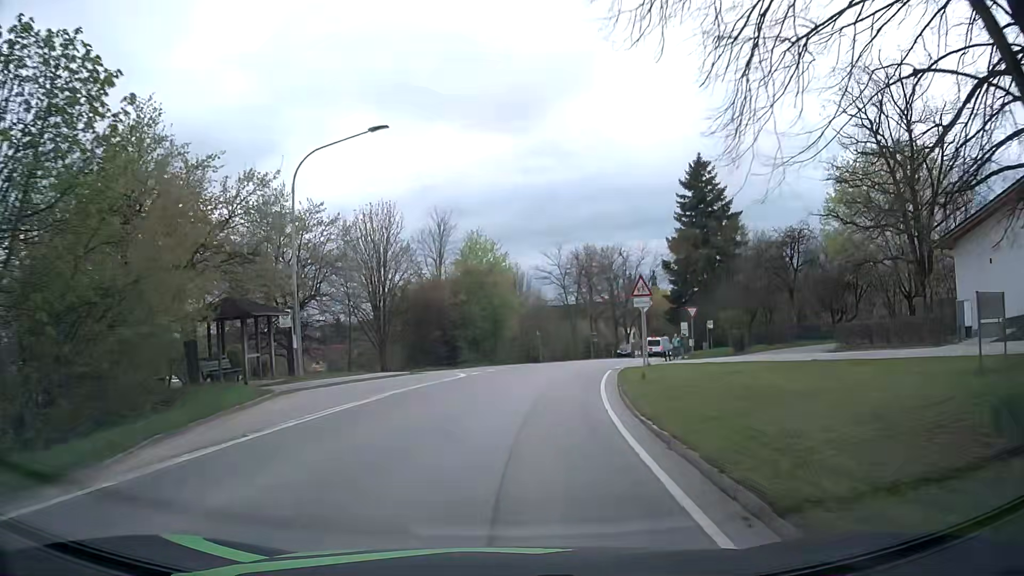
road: secondary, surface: asphalt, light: Day
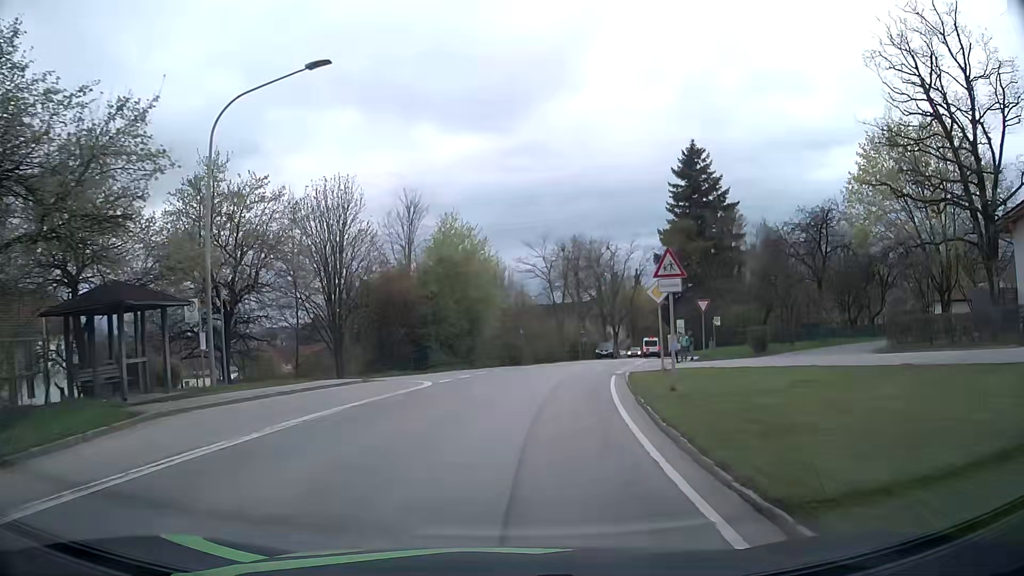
(+0.1, +6.3) m; +2°
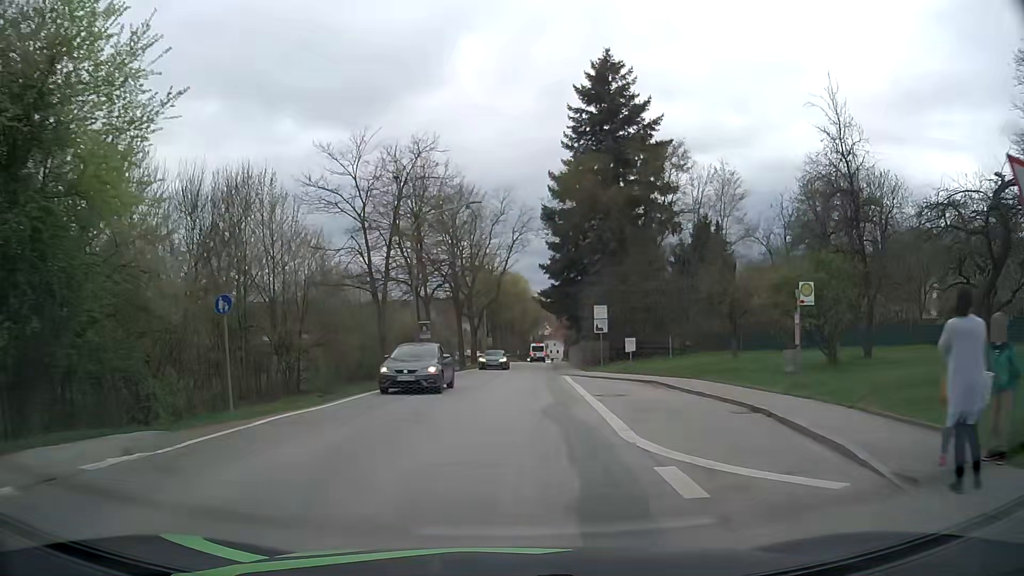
(+3.1, +30.4) m; +13°
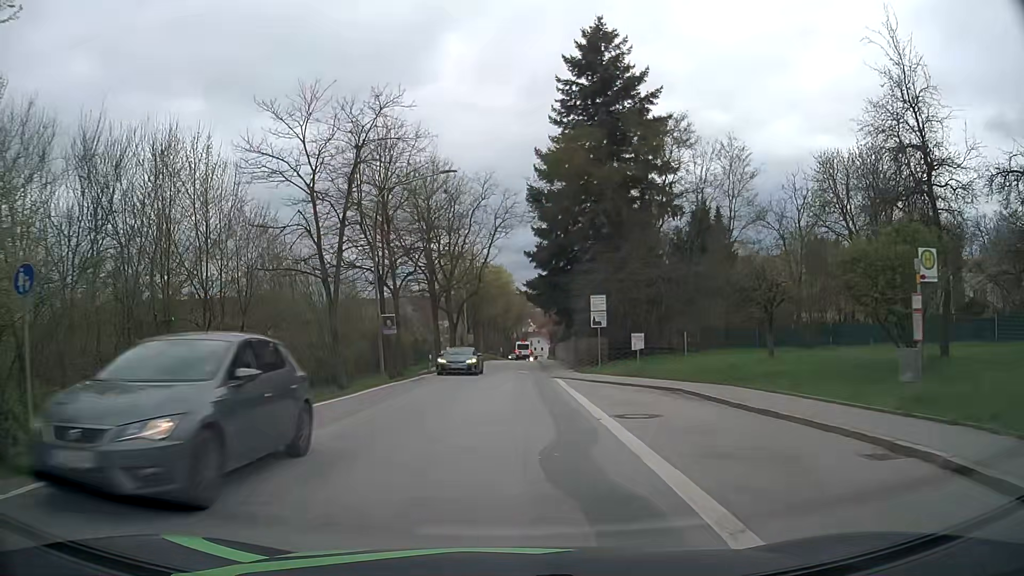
(+0.1, +6.0) m; +1°
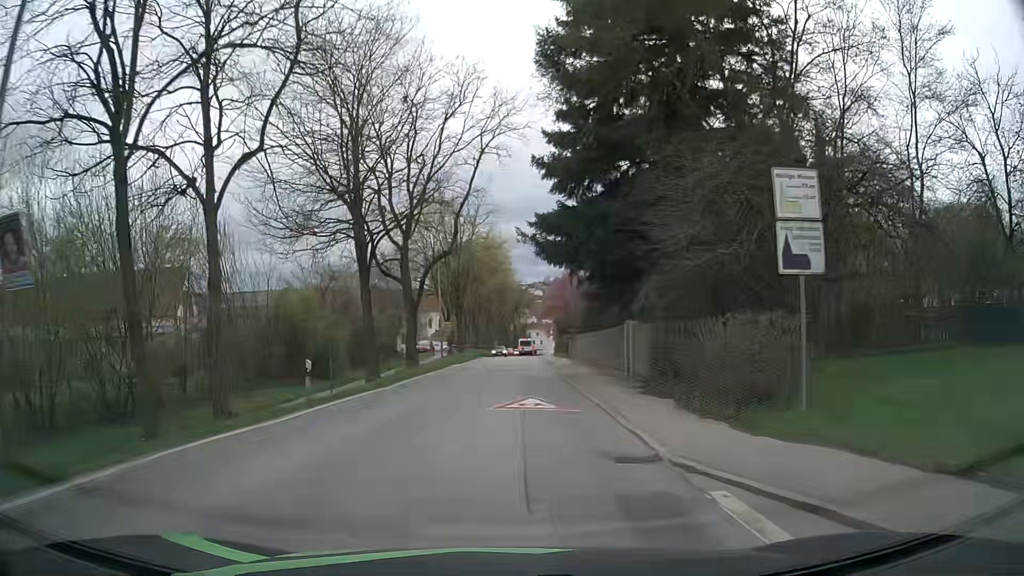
(+0.1, +23.9) m; 0°
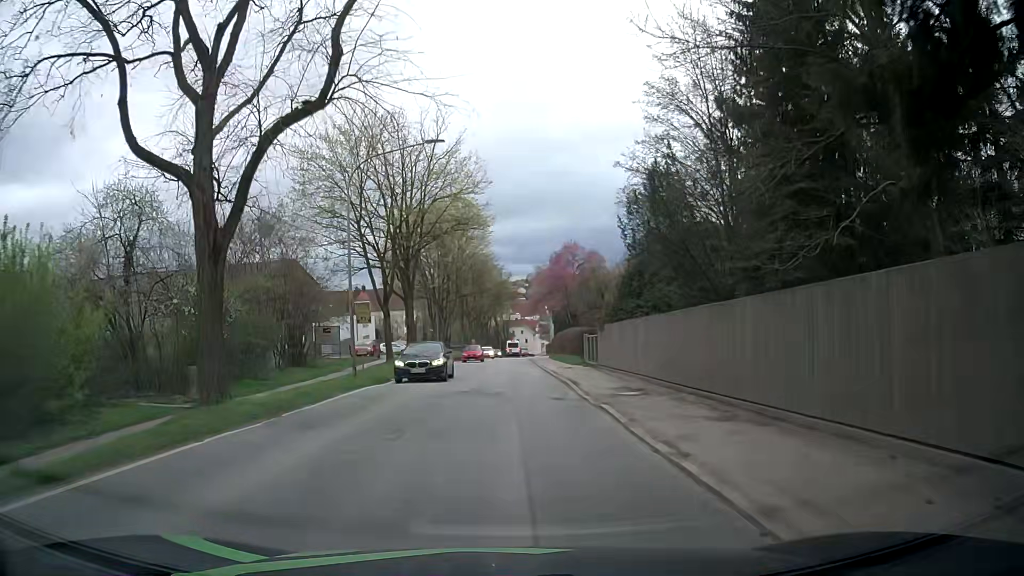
(+0.3, +24.2) m; +1°
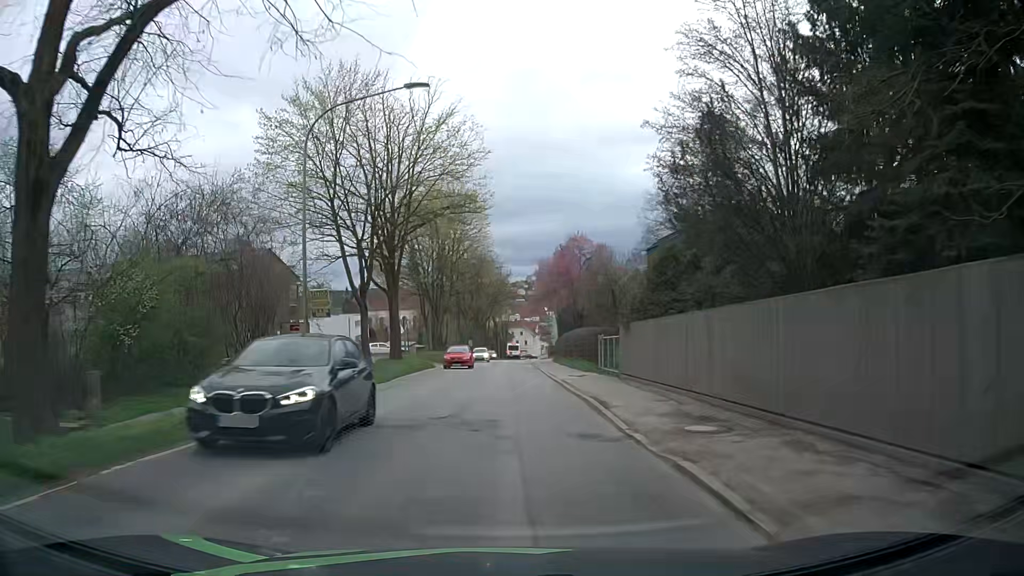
(0.0, +6.1) m; 0°
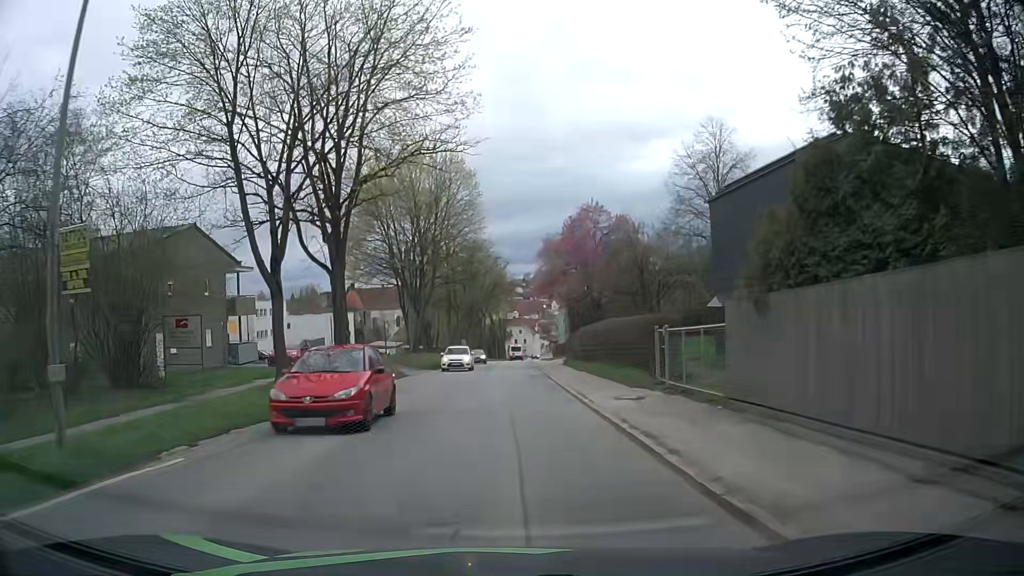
(0.0, +12.3) m; 0°
